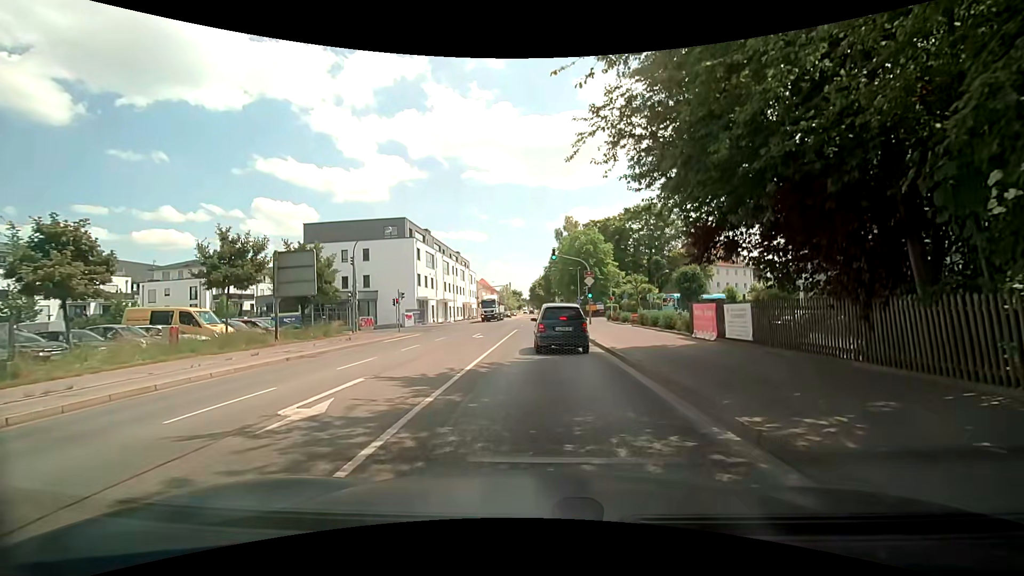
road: secondary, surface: asphalt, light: Day
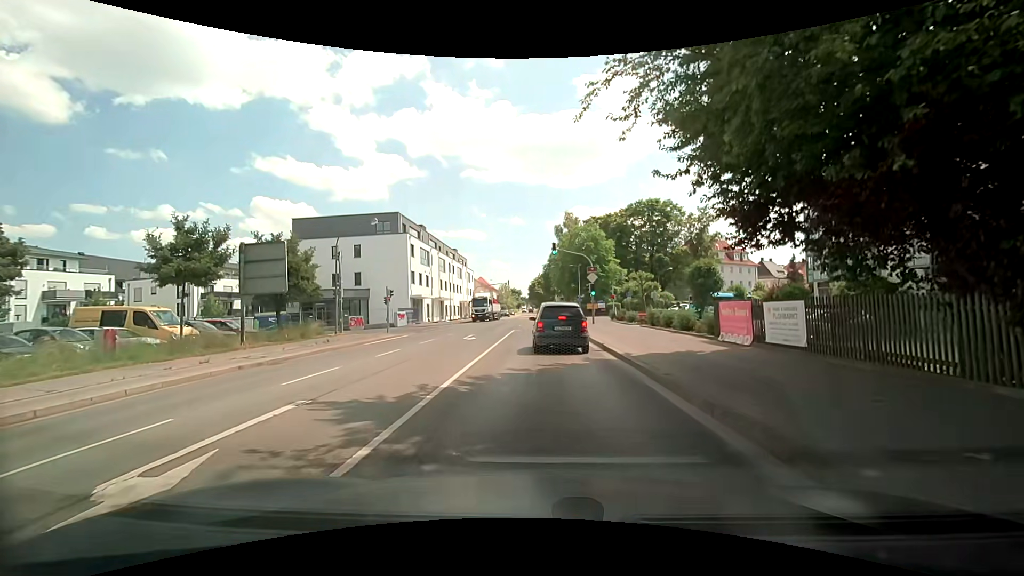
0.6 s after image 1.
(0.0, +2.8) m; 0°
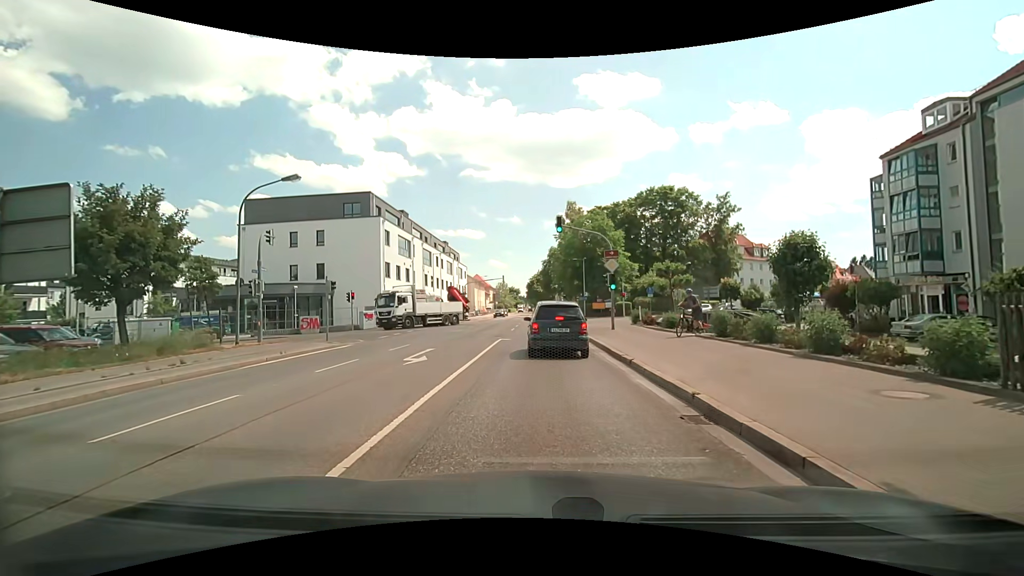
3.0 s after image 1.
(-0.1, +10.2) m; +1°
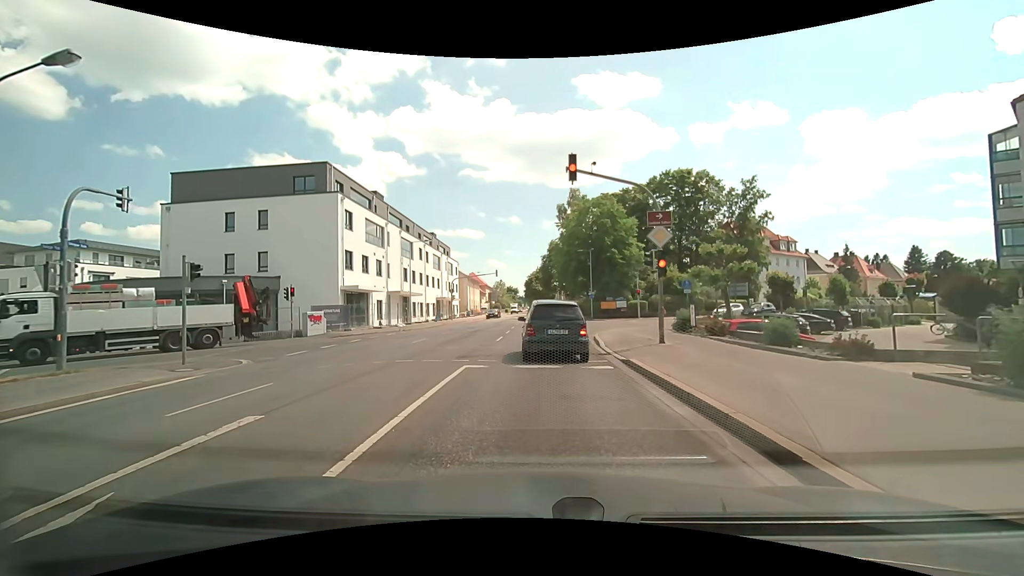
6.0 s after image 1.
(-0.2, +10.5) m; 0°
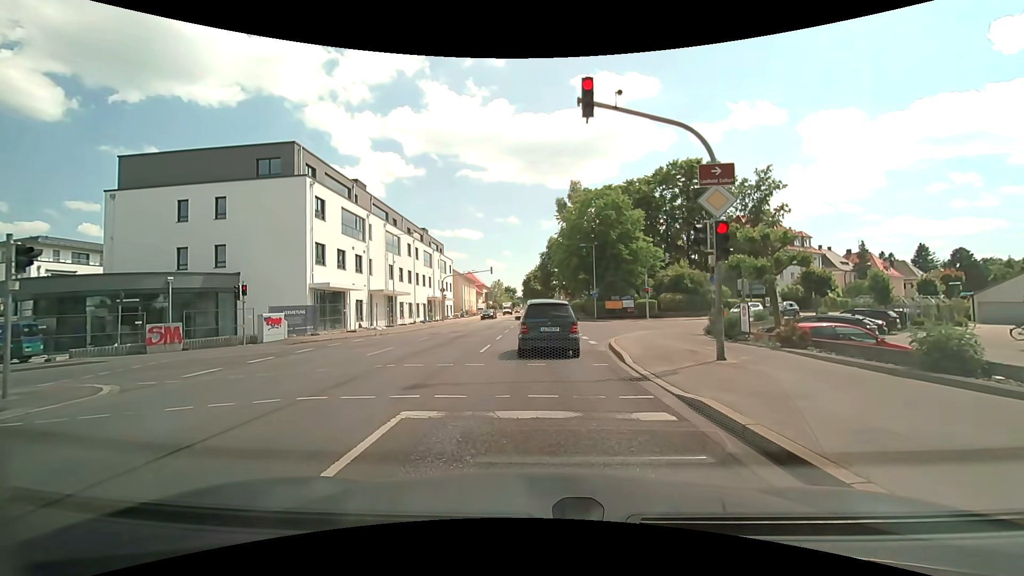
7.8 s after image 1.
(0.0, +5.2) m; 0°
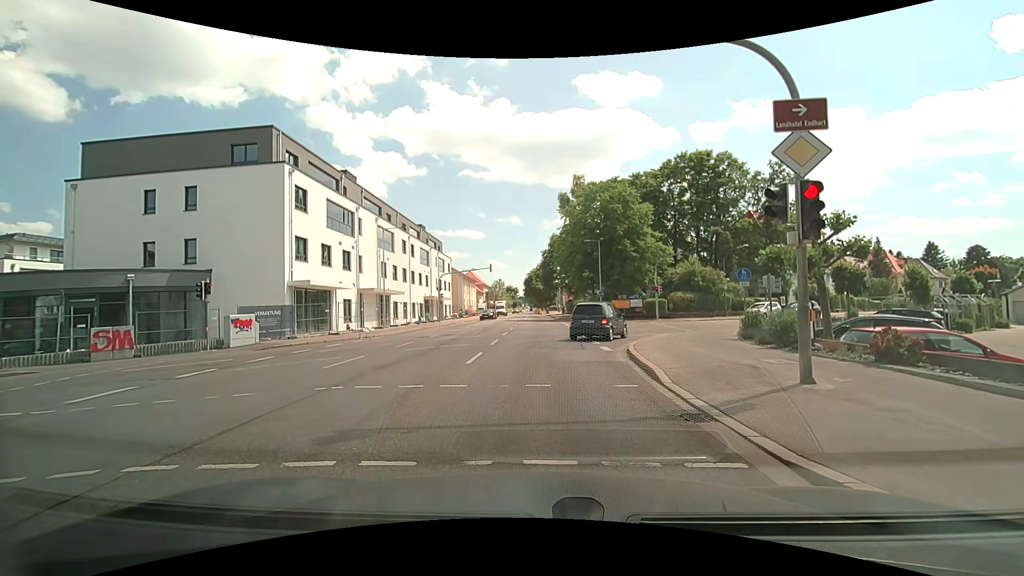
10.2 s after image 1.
(0.0, +3.1) m; 0°
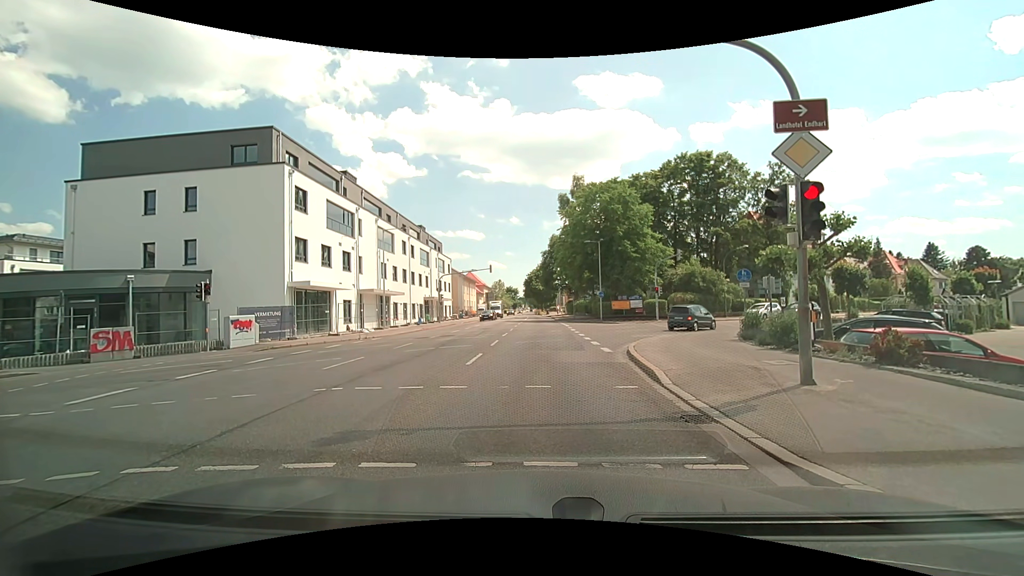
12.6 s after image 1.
(0.0, +0.1) m; 0°
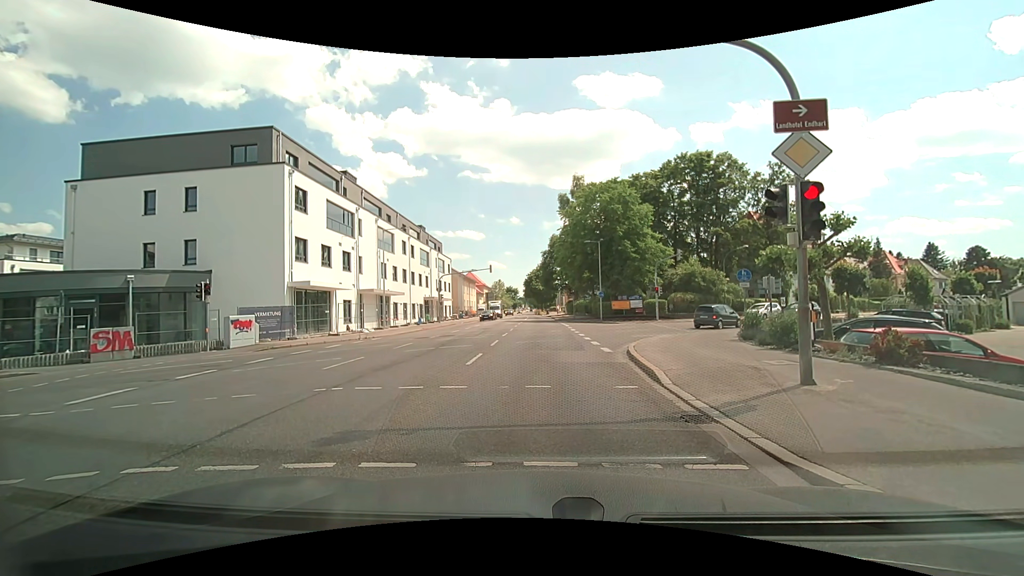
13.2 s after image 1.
(0.0, 0.0) m; 0°
(0, +10) (+1, +20) (+5, +29) (+11, +36) (+19, +43) (+27, +49) (+34, +56) (+41, +63) (+49, +69) (+57, +76) m
